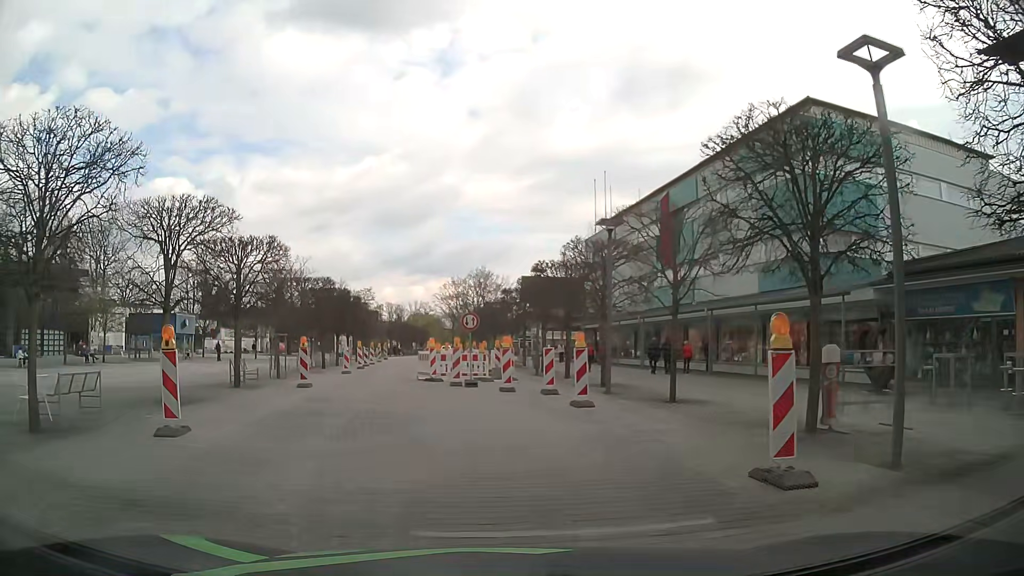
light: Day
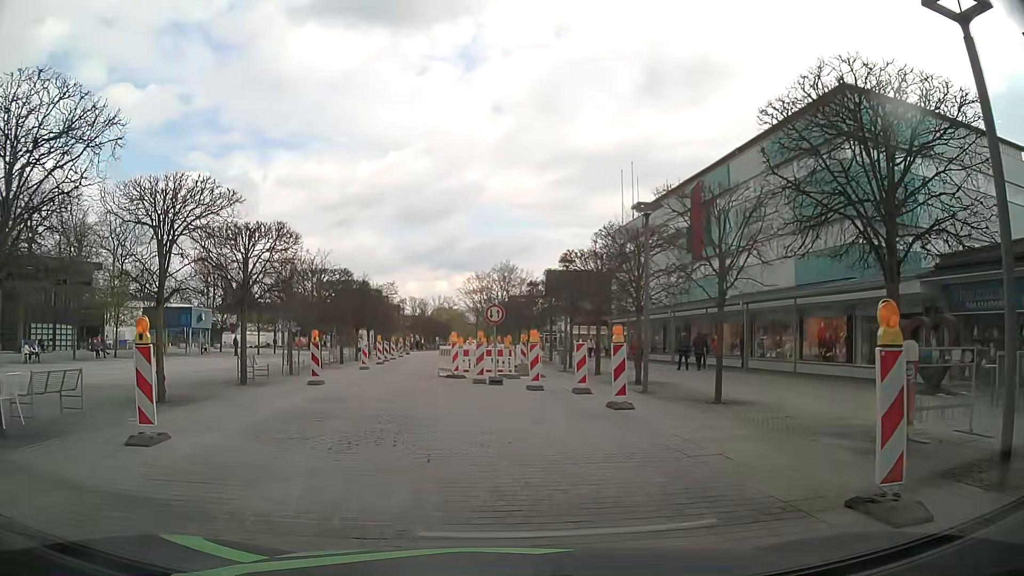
(0.0, +1.6) m; -1°
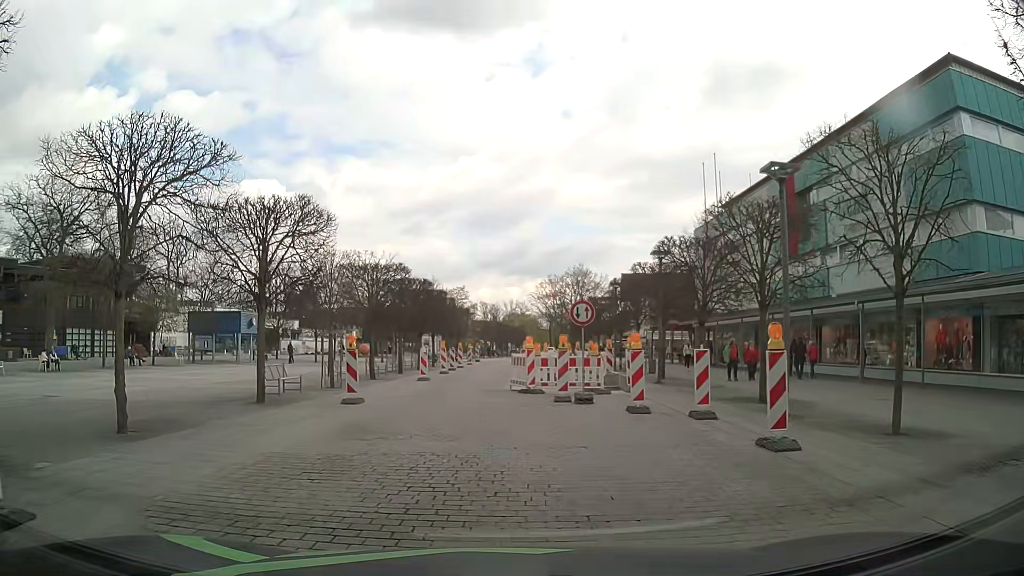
(-0.3, +4.5) m; -7°
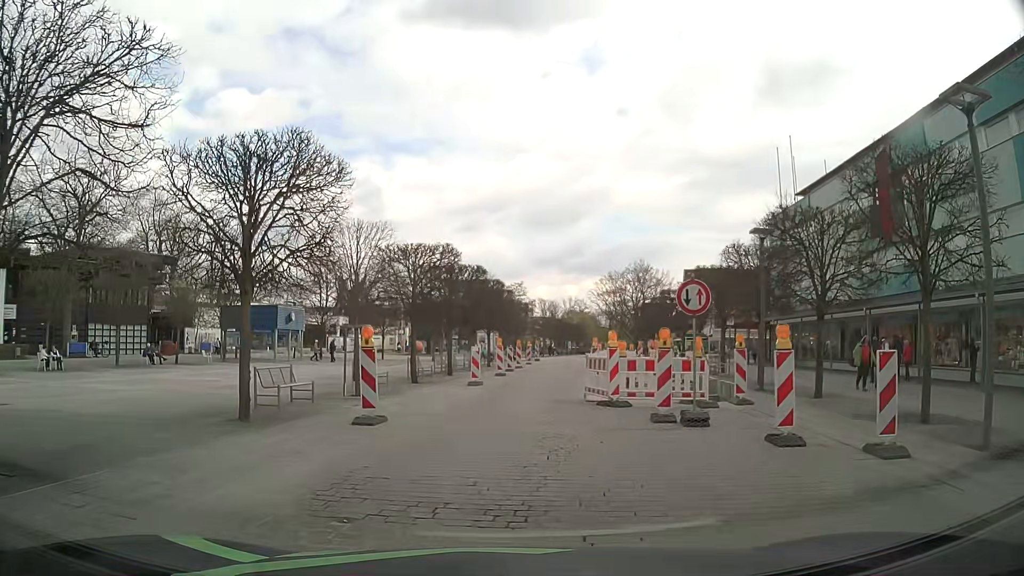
(-0.2, +4.7) m; -5°
